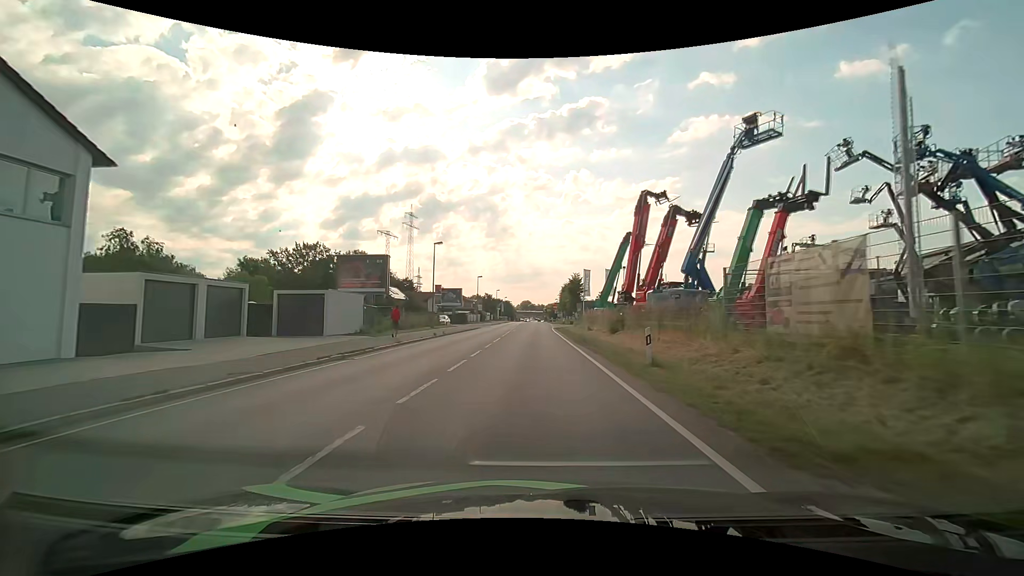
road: primary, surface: asphalt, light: Day
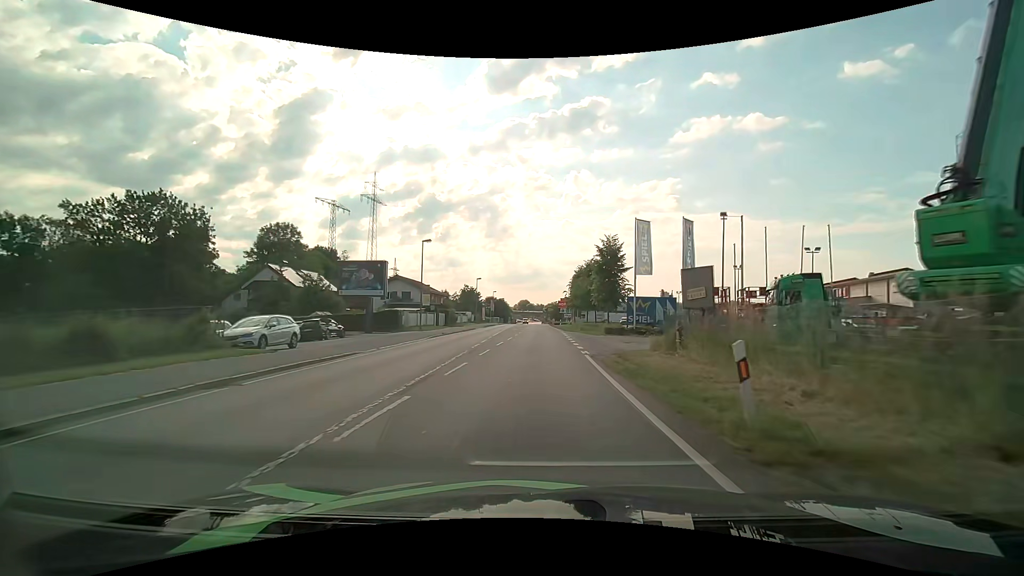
(-0.2, +39.9) m; 0°
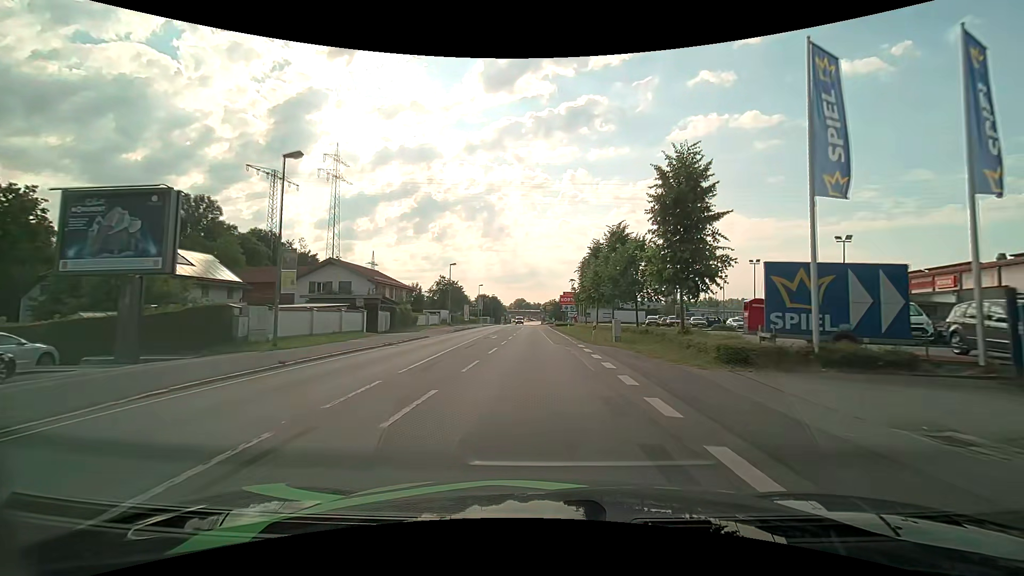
(+0.1, +23.4) m; +1°
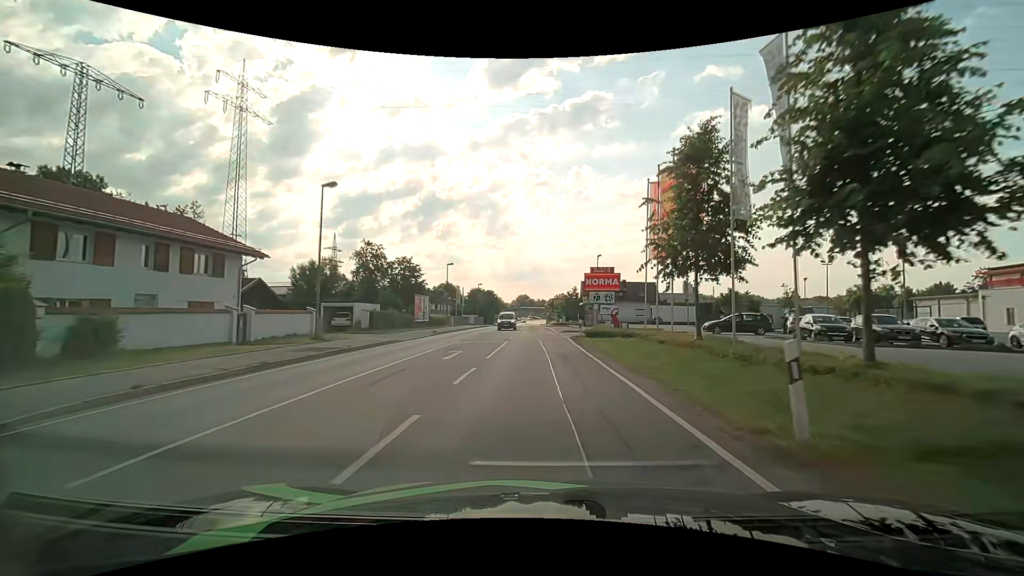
(-0.2, +38.1) m; -1°
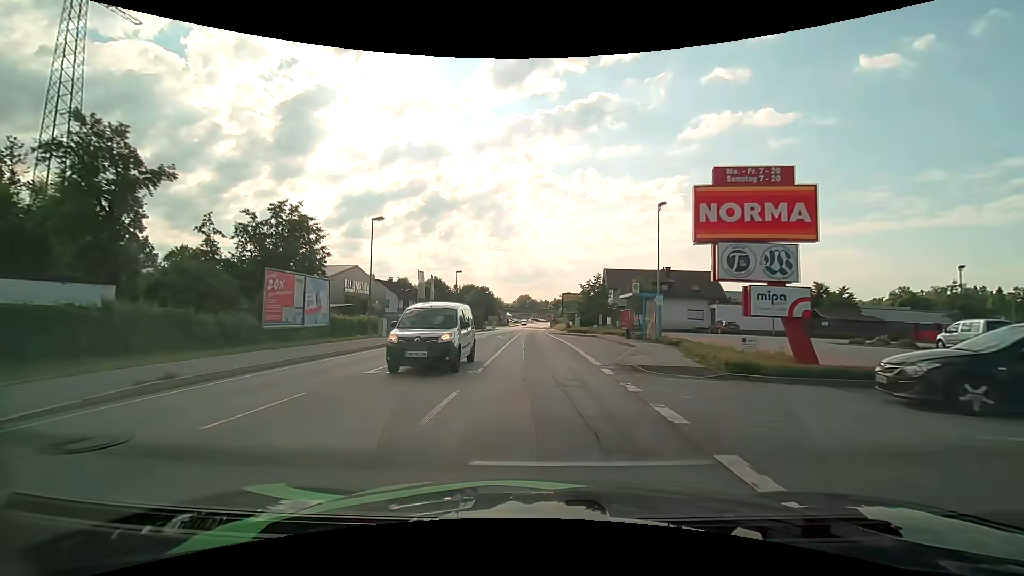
(0.0, +29.2) m; 0°
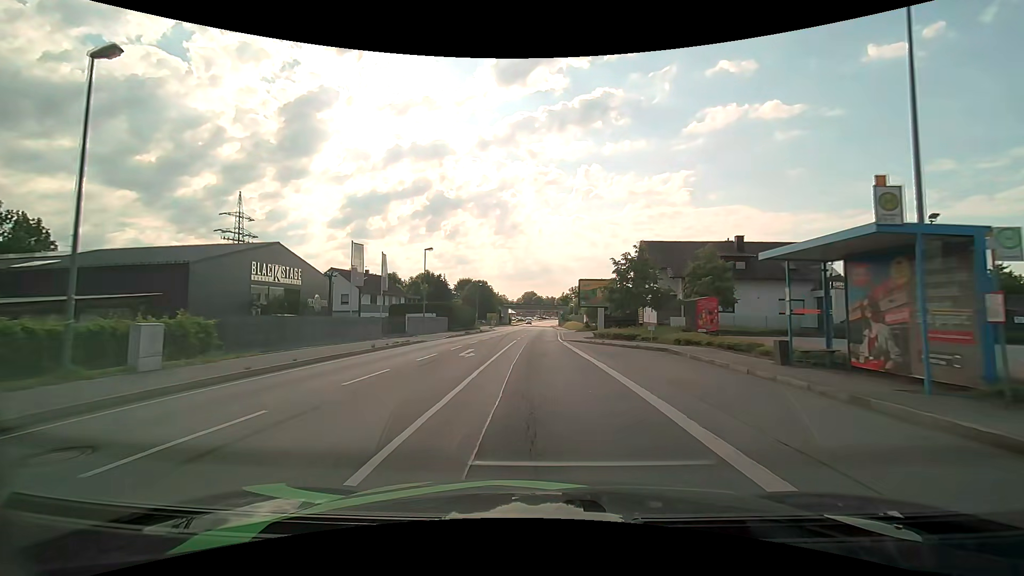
(0.0, +21.2) m; -1°
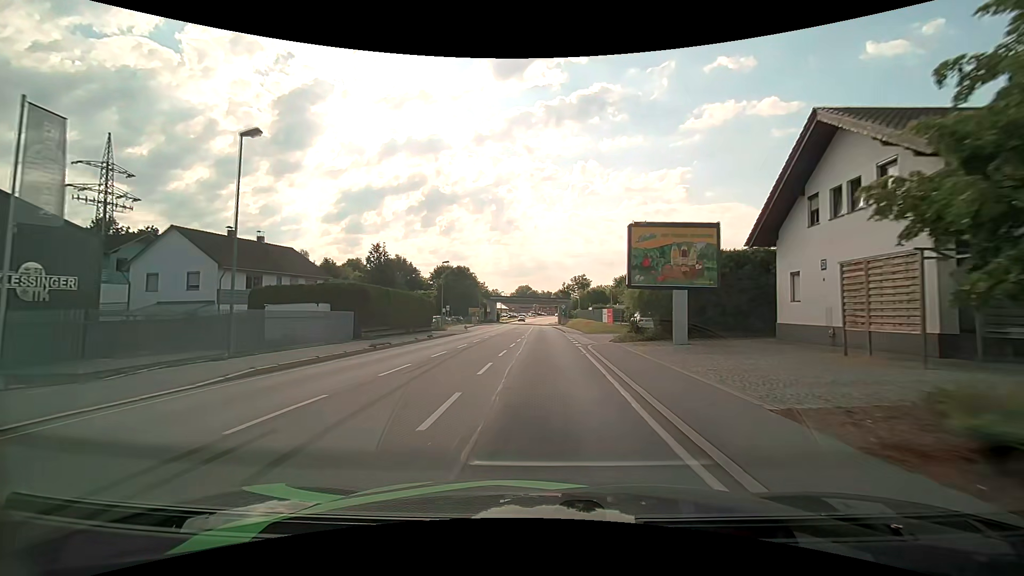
(-0.1, +28.9) m; +1°
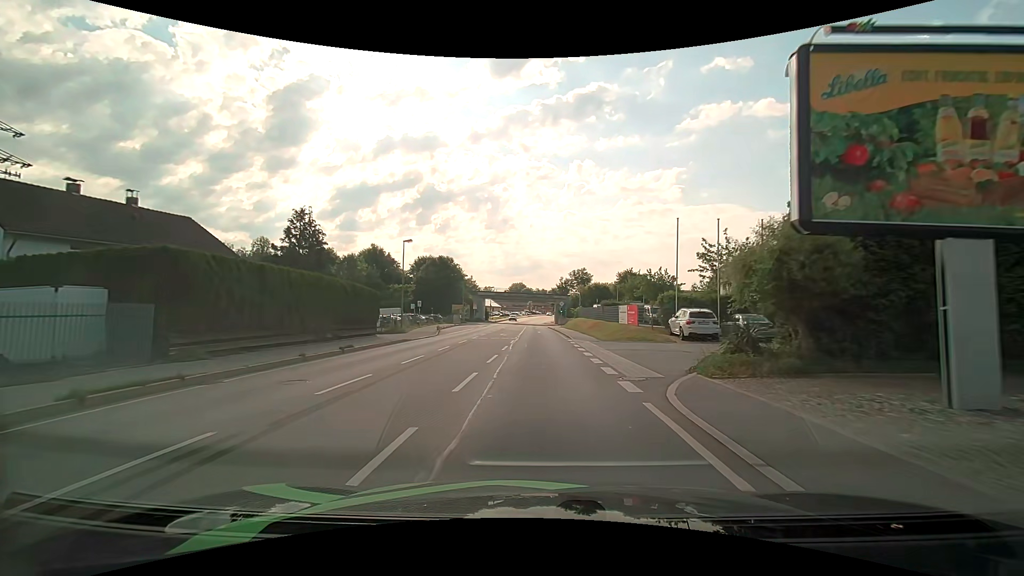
(0.0, +14.8) m; 0°
(0, +10) (0, +20) (0, +30) (0, +40) (0, +50) (0, +60) (0, +70) (0, +80) (0, +90) (0, +100) m
